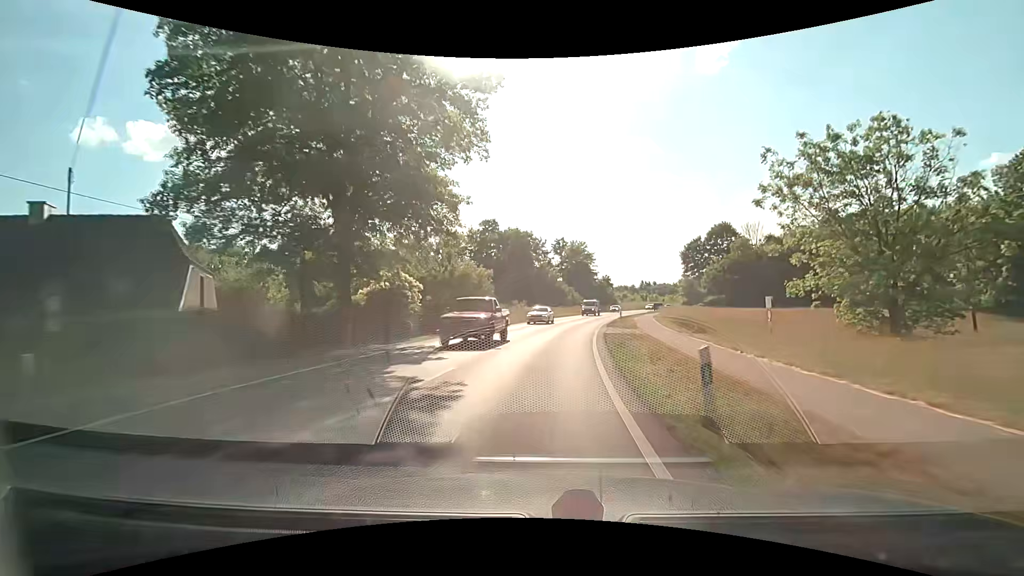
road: secondary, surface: asphalt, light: Day
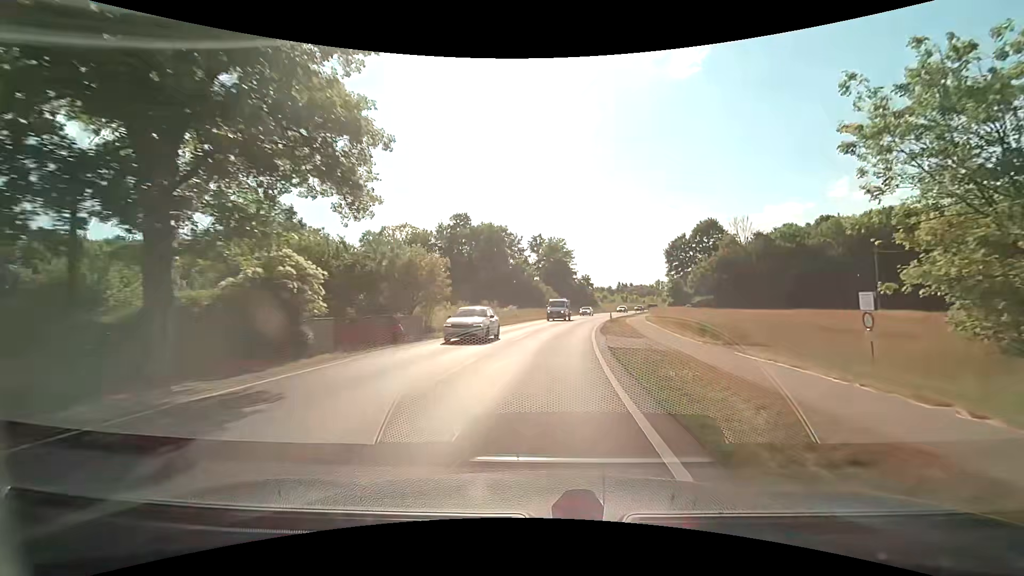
(+0.2, +10.0) m; +3°
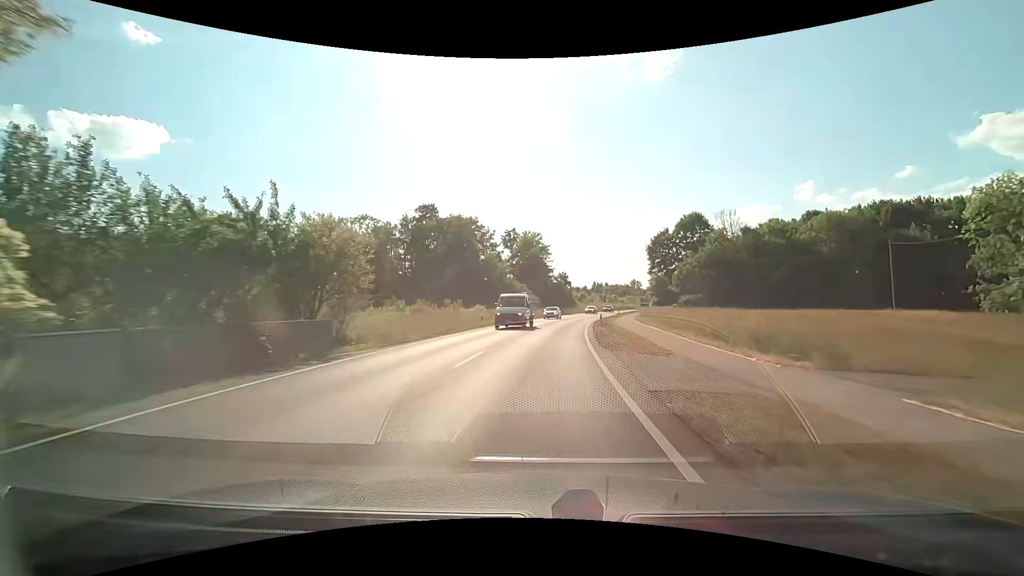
(+0.2, +10.0) m; +3°
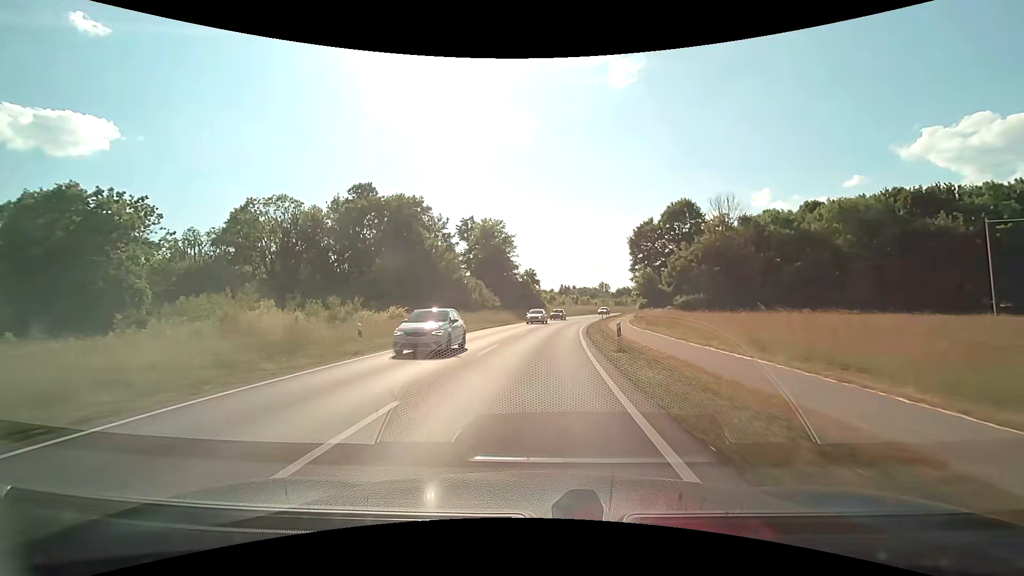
(+0.7, +20.1) m; +4°
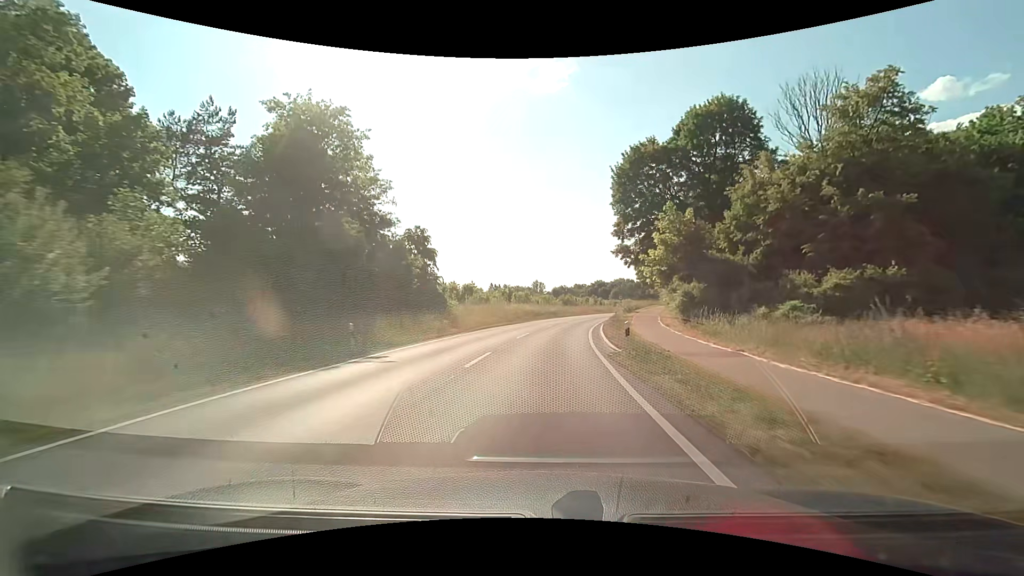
(+3.5, +52.0) m; +8°
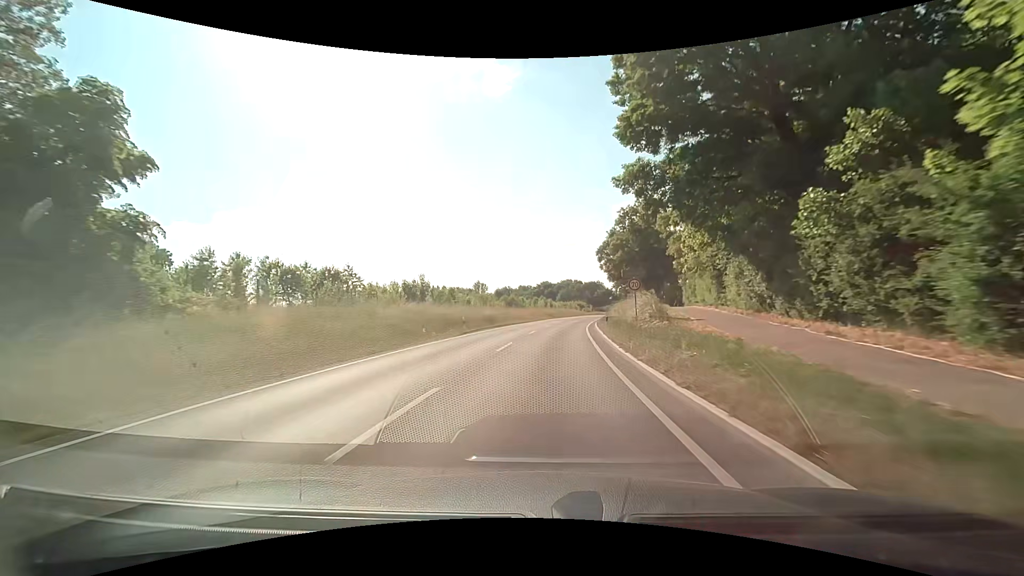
(+1.6, +31.3) m; +6°
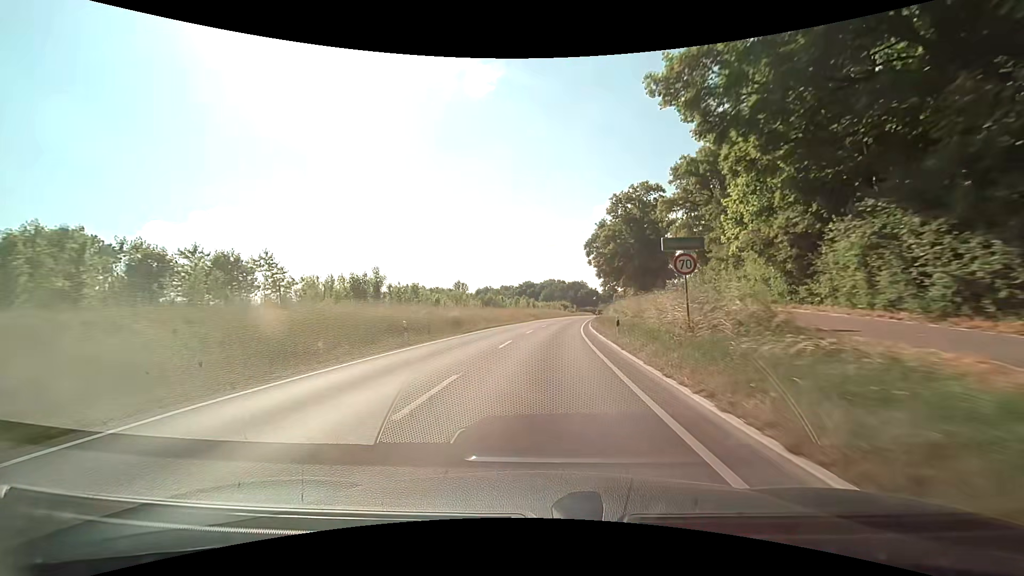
(+0.2, +10.5) m; +2°
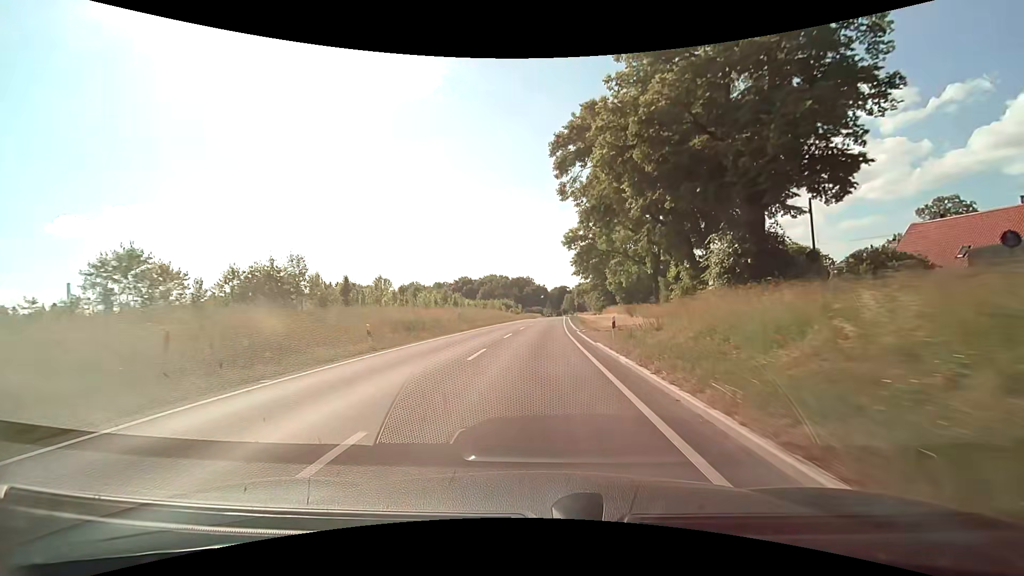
(+3.0, +53.1) m; +6°
(0, +10) (0, +20) (0, +30) (+1, +40) (+1, +50) (+2, +60) (+2, +70) (+3, +80) (+3, +90) (+4, +100) m
